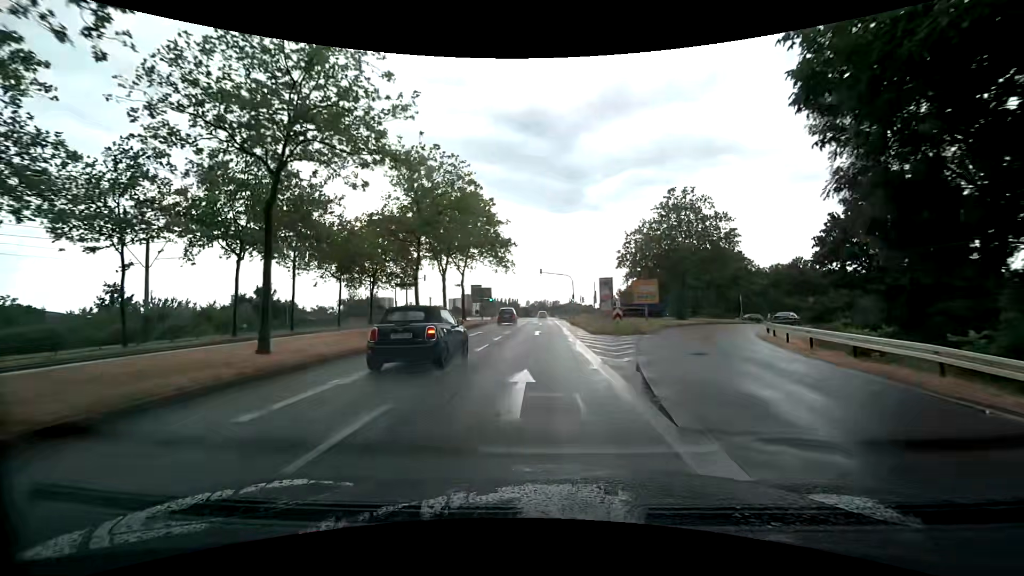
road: secondary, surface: asphalt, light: Day
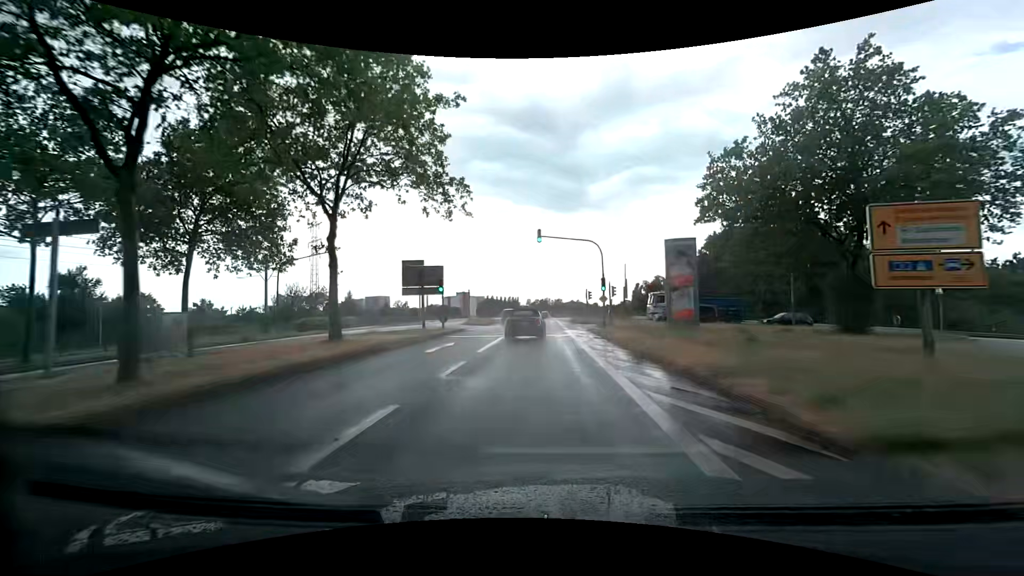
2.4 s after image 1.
(-0.1, +30.1) m; 0°
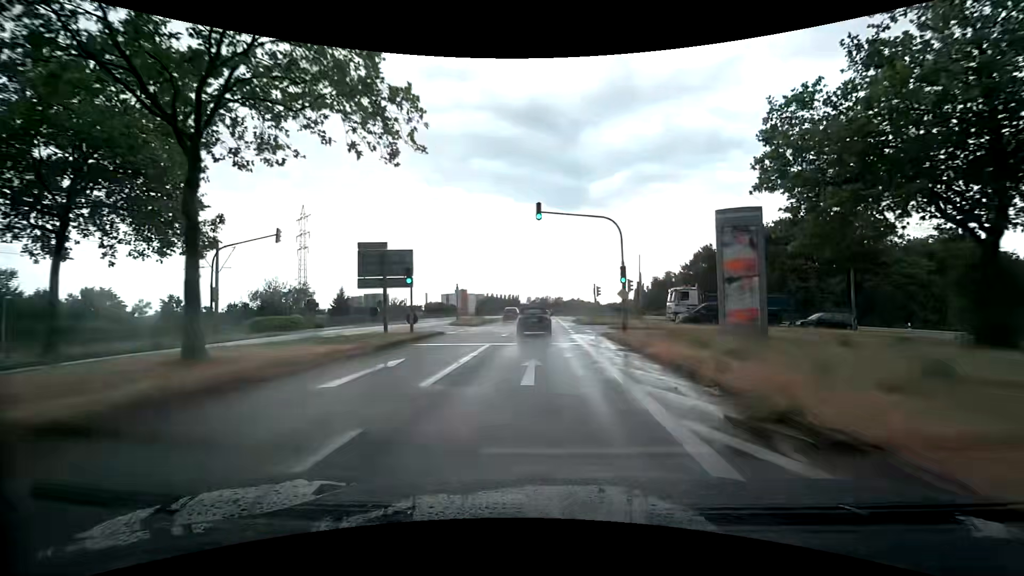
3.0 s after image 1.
(0.0, +7.5) m; 0°
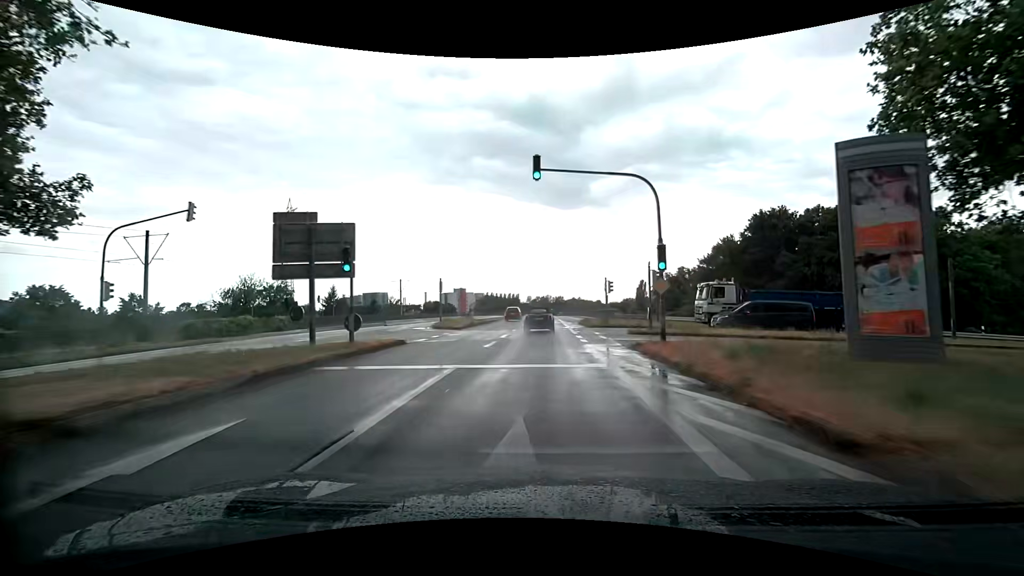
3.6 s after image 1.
(+0.1, +7.5) m; 0°
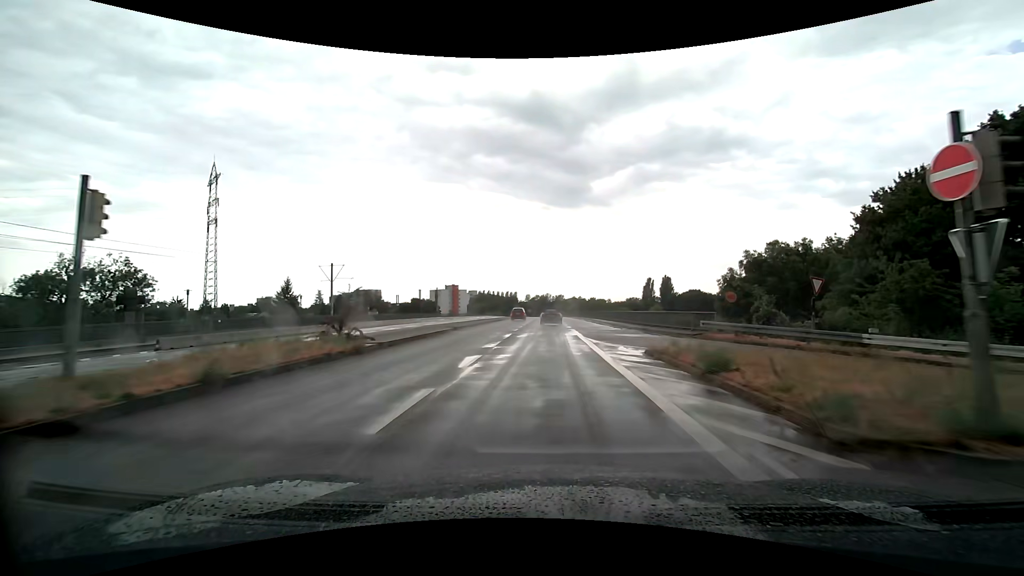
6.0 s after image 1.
(+0.1, +30.1) m; 0°
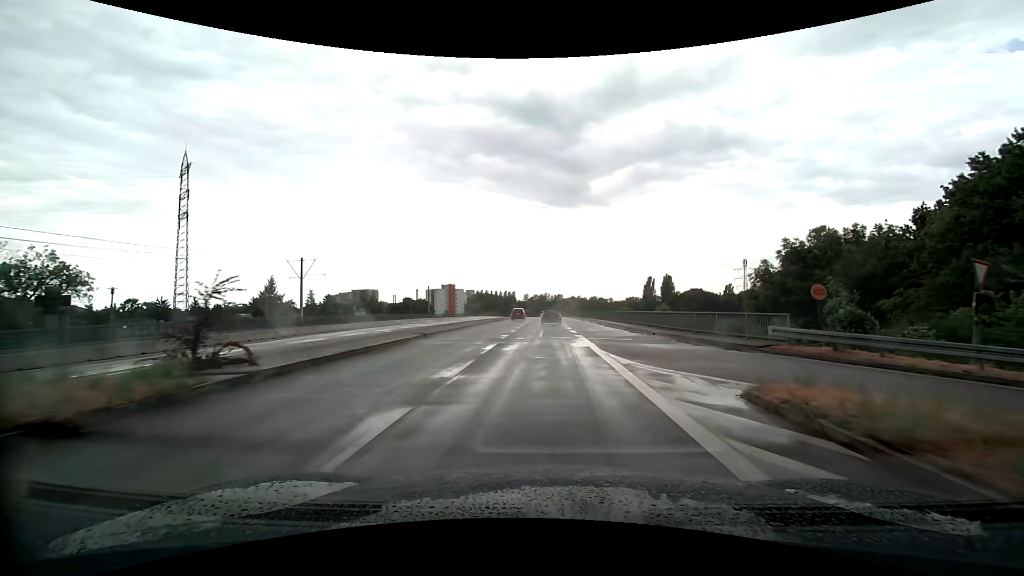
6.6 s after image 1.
(0.0, +7.5) m; 0°
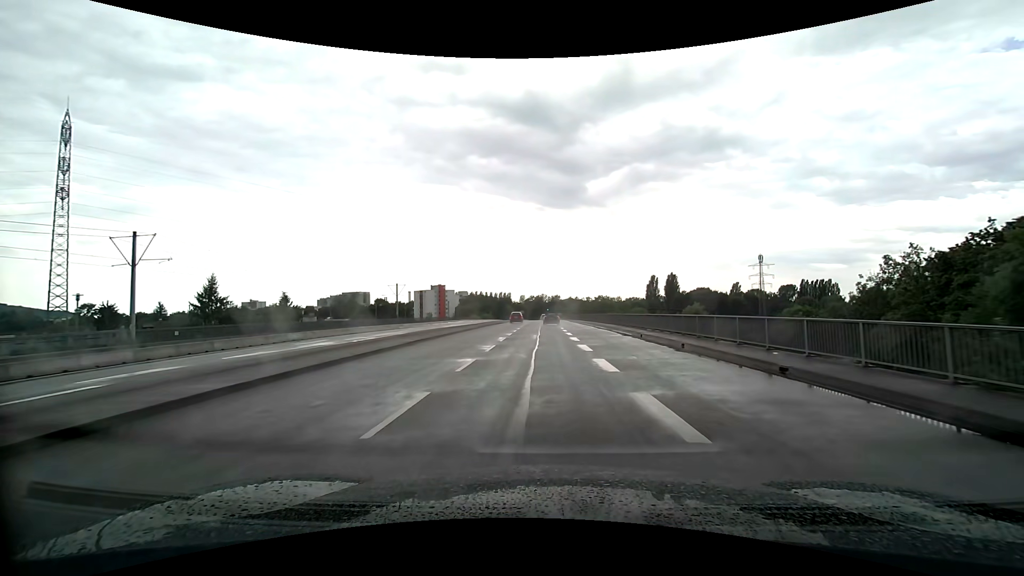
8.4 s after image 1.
(+0.2, +22.5) m; +1°
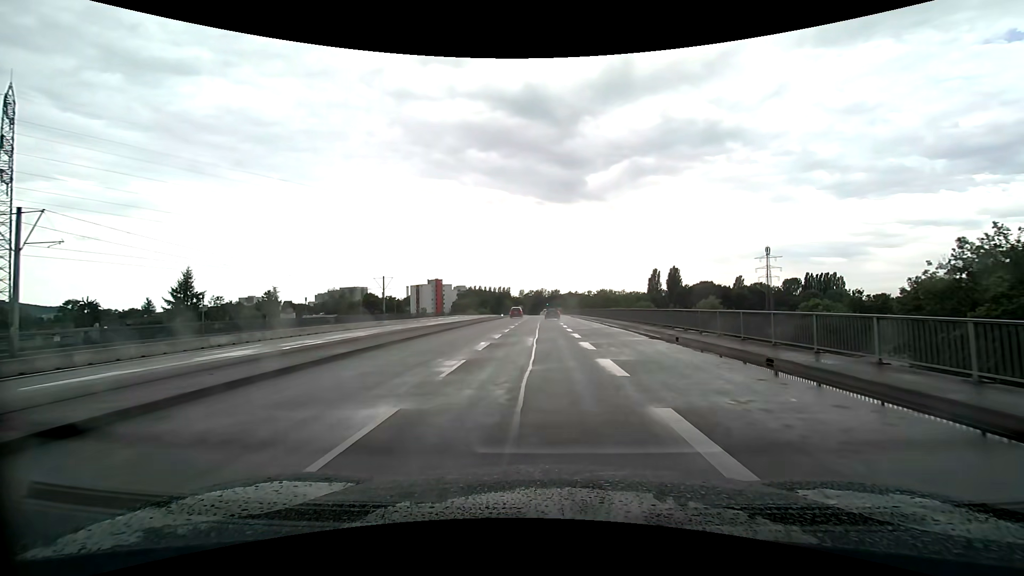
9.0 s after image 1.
(0.0, +7.5) m; 0°
